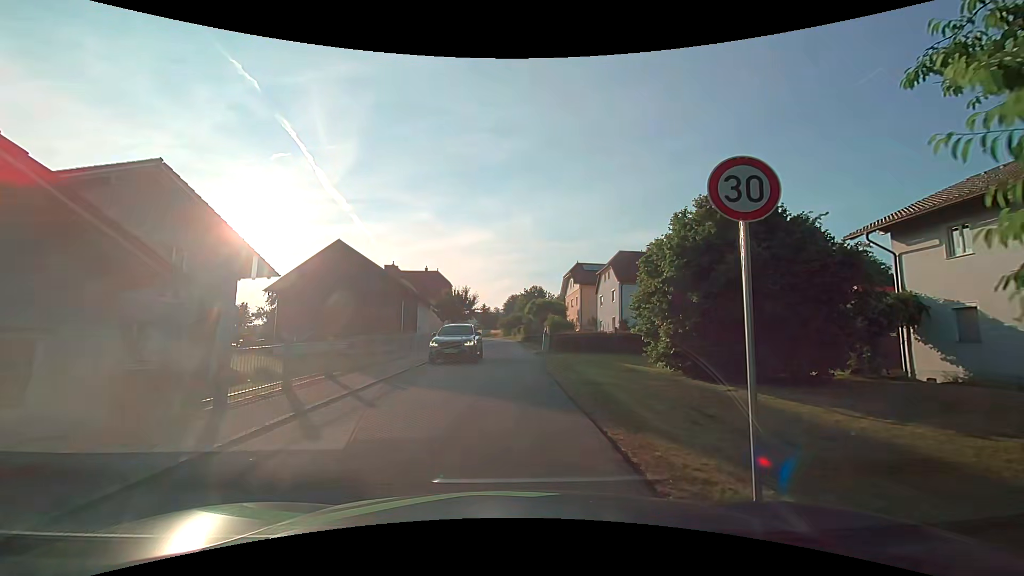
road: residential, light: Day
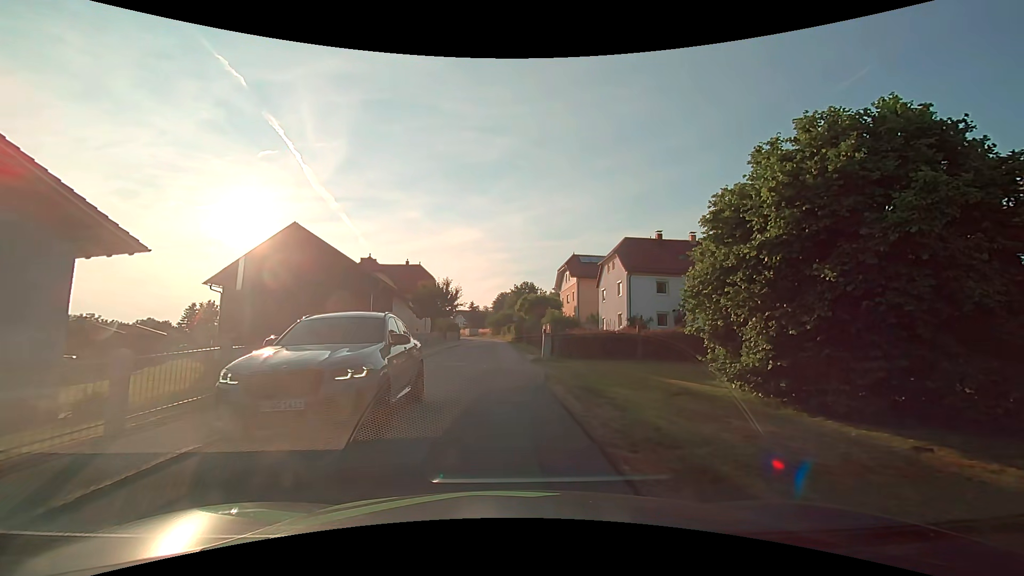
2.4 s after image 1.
(+0.2, +7.2) m; +2°
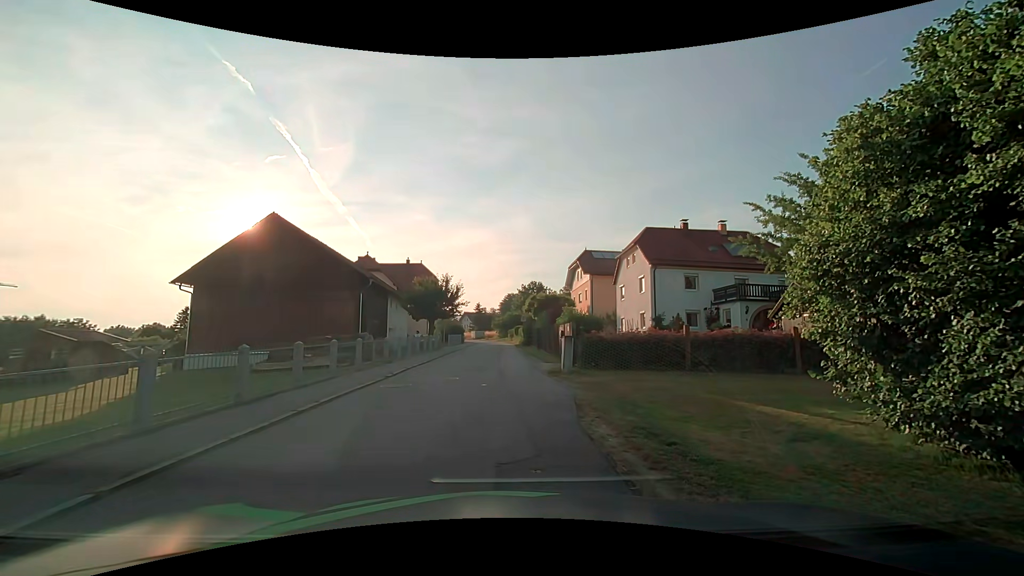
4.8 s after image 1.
(0.0, +4.9) m; 0°
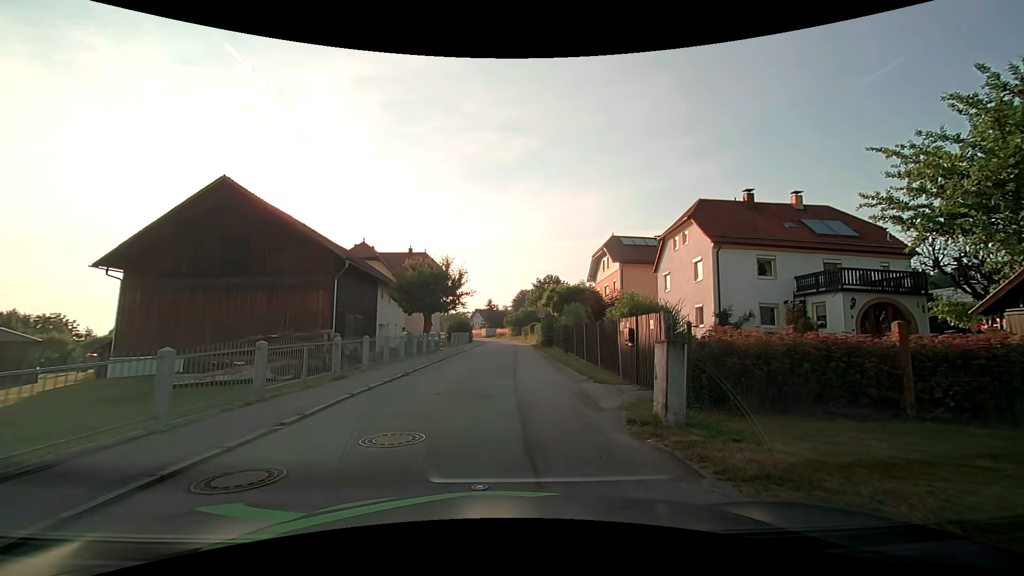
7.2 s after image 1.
(-0.2, +8.5) m; -2°
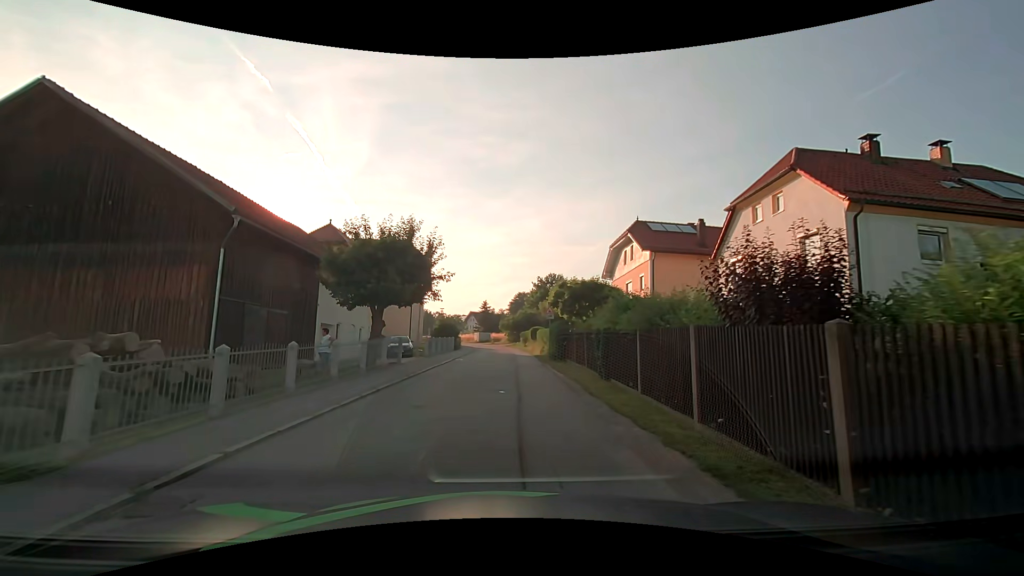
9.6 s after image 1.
(+0.1, +11.1) m; +1°
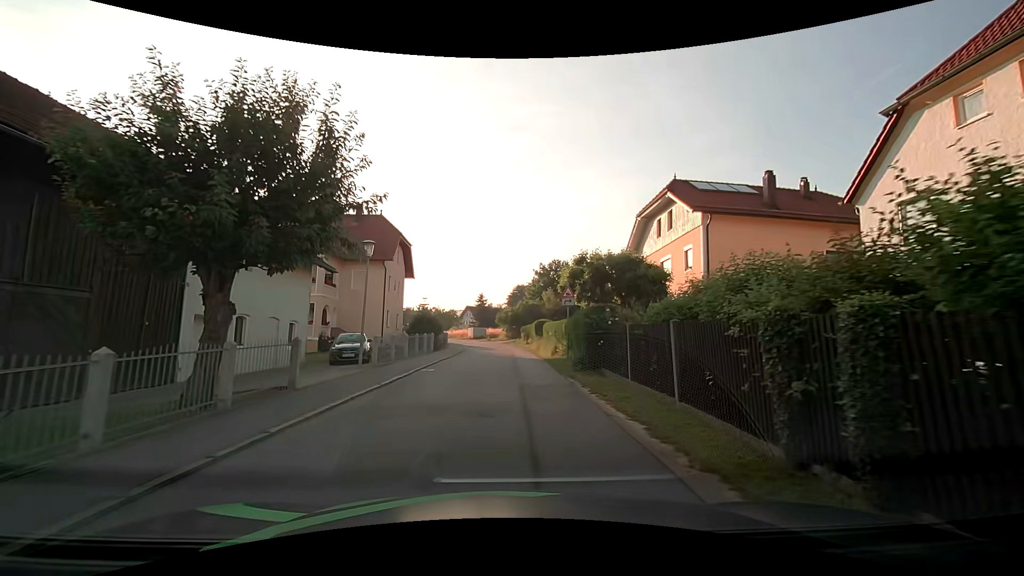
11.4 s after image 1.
(+0.1, +10.5) m; +1°
(0, +10) (0, +20) (0, +30) (0, +40) (-1, +50) (-3, +60) (-6, +69) (-9, +79) (-13, +88) (-16, +98) m
